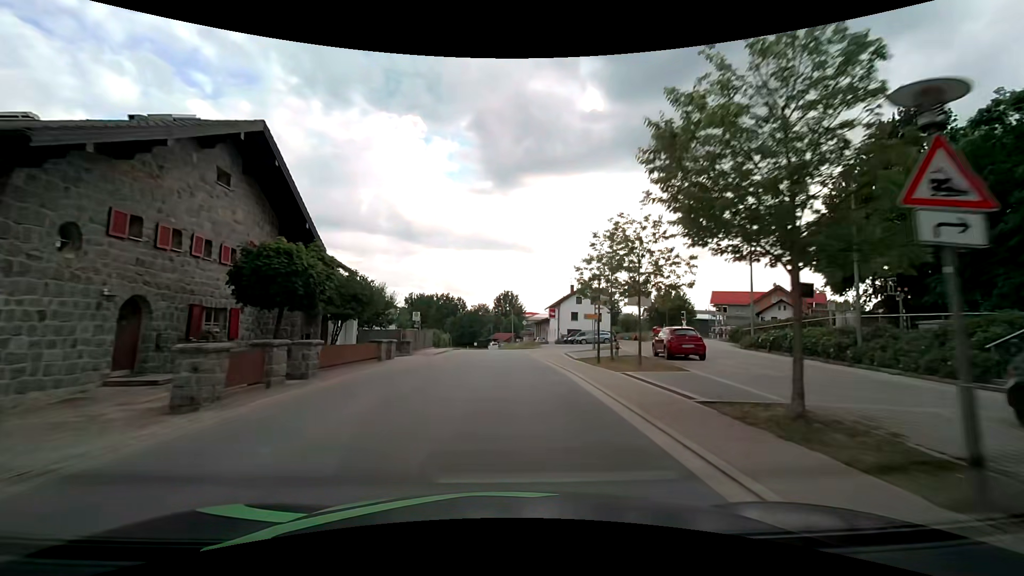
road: tertiary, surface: asphalt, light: Day
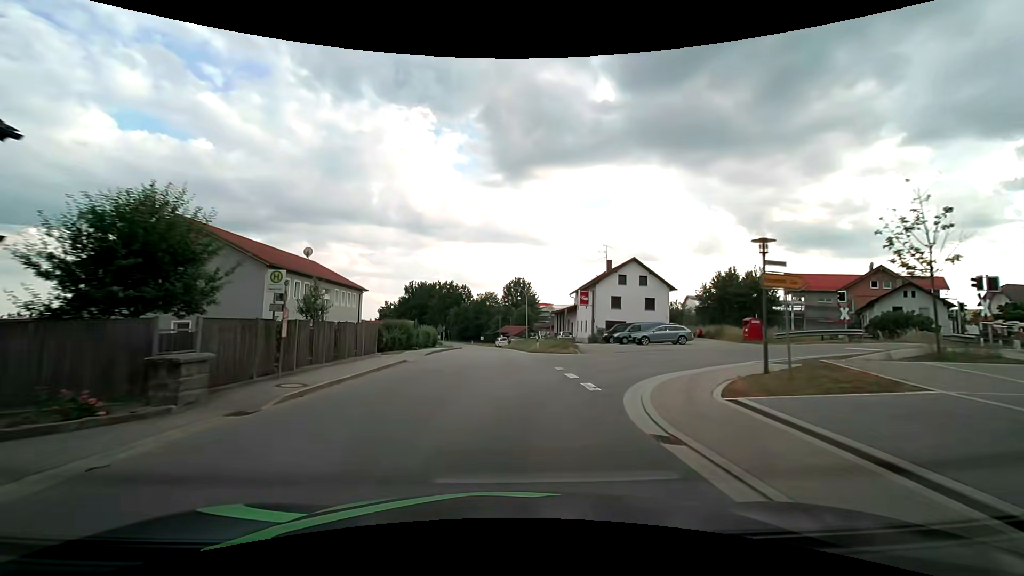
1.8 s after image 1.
(-0.2, +23.4) m; -2°
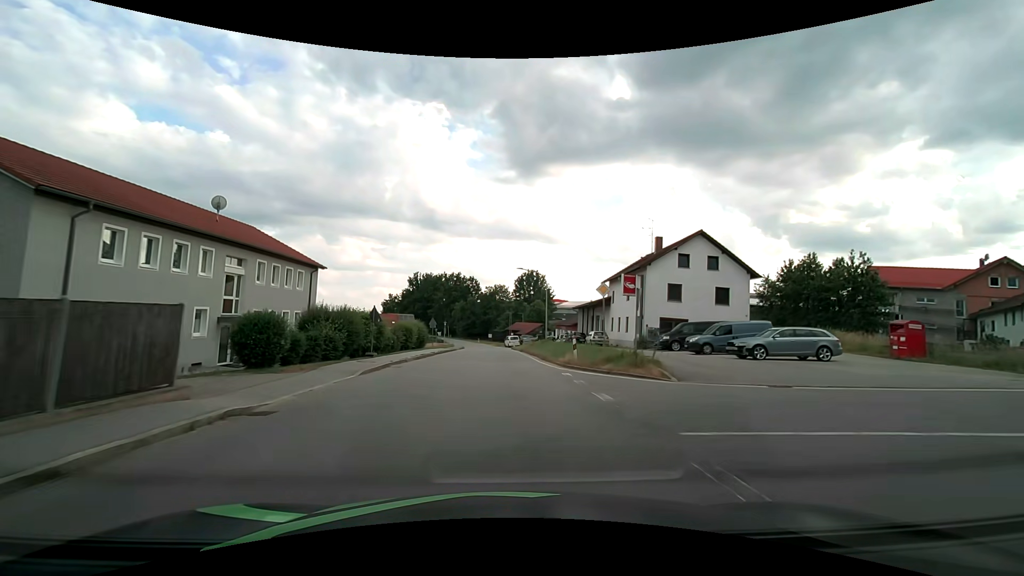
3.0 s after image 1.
(-0.1, +15.6) m; -1°
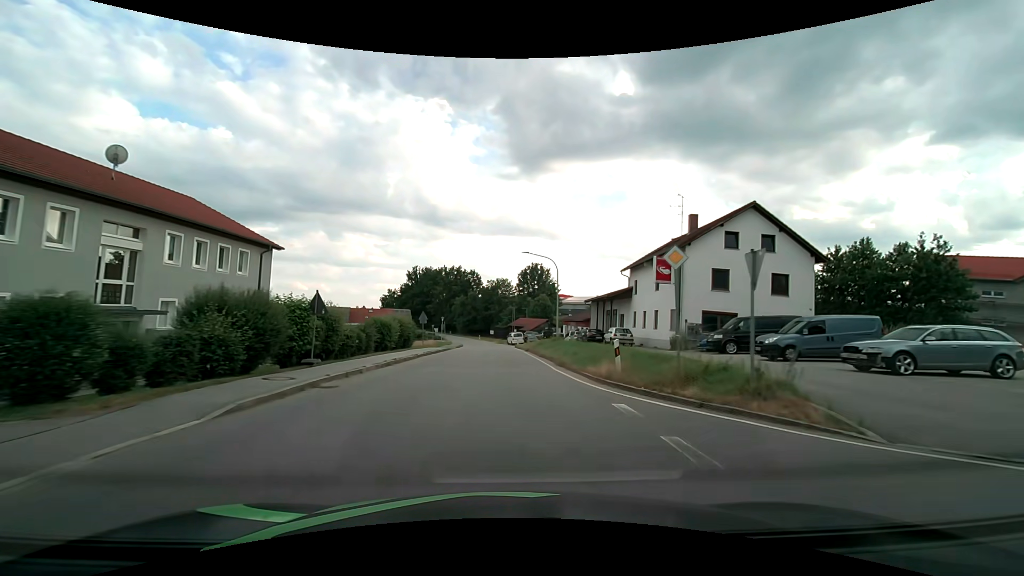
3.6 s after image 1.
(0.0, +7.8) m; 0°
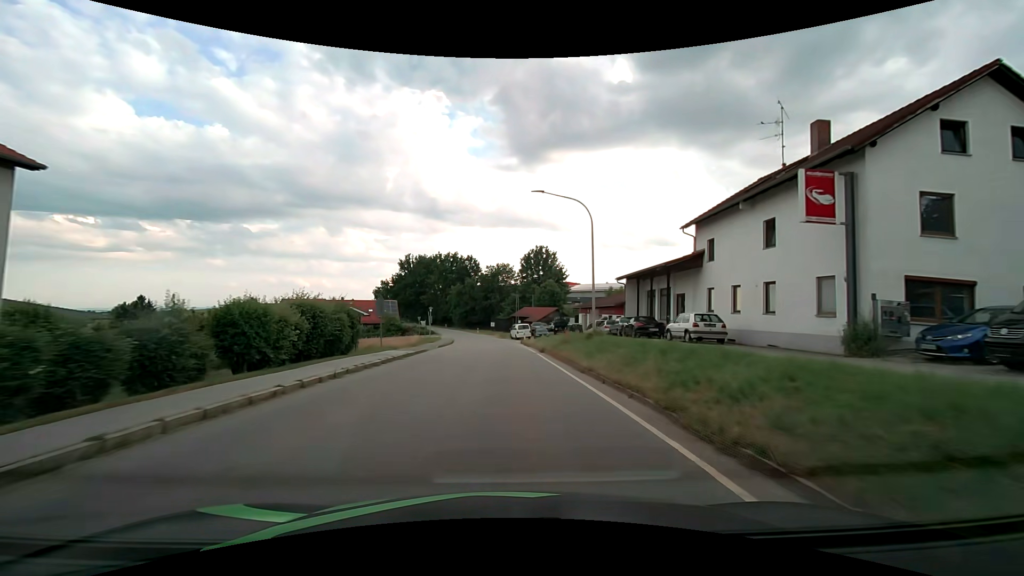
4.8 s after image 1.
(0.0, +15.7) m; 0°
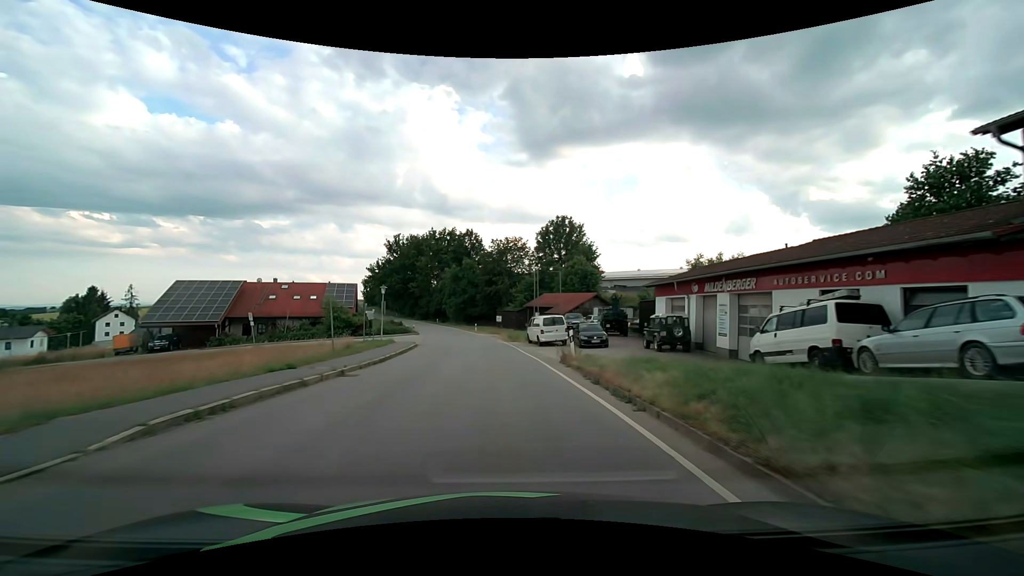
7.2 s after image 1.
(-0.3, +31.2) m; -1°
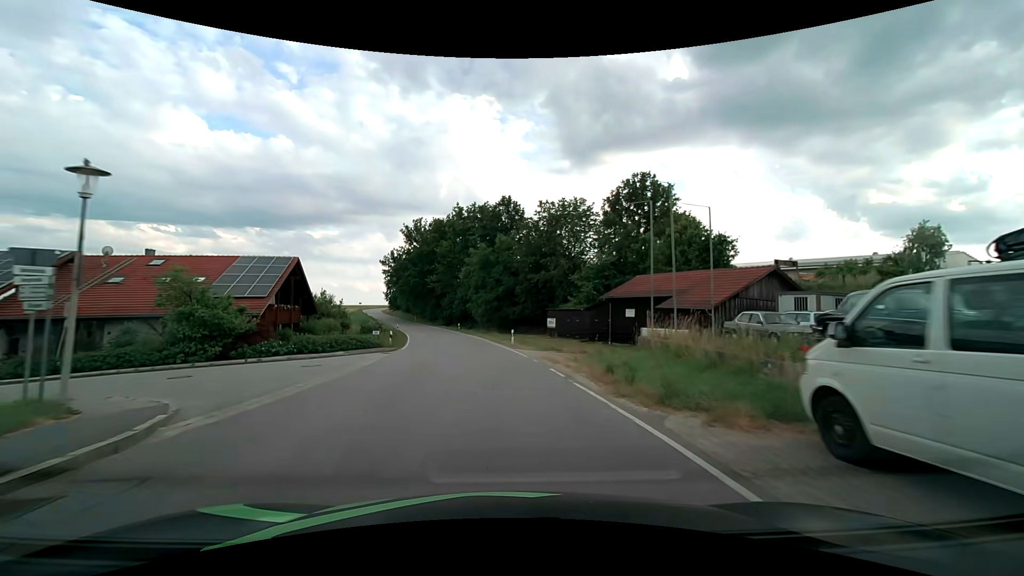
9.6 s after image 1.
(-1.4, +30.9) m; -5°
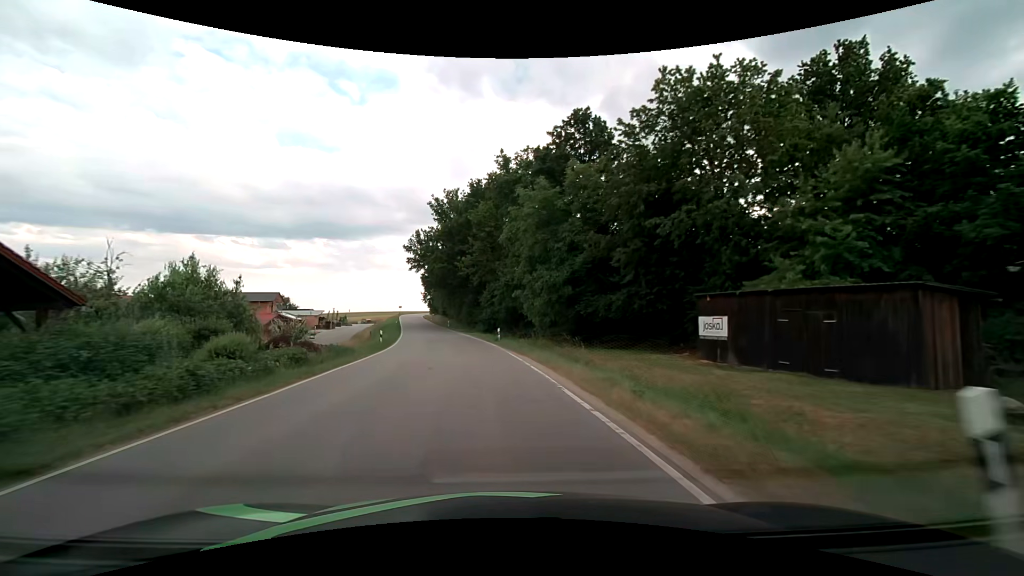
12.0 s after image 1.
(-1.5, +30.3) m; -7°
(0, +10) (-1, +20) (-2, +30) (-4, +40) (-6, +50) (-8, +59) (-10, +69) (-12, +79) (-14, +89) (-16, +99) m
